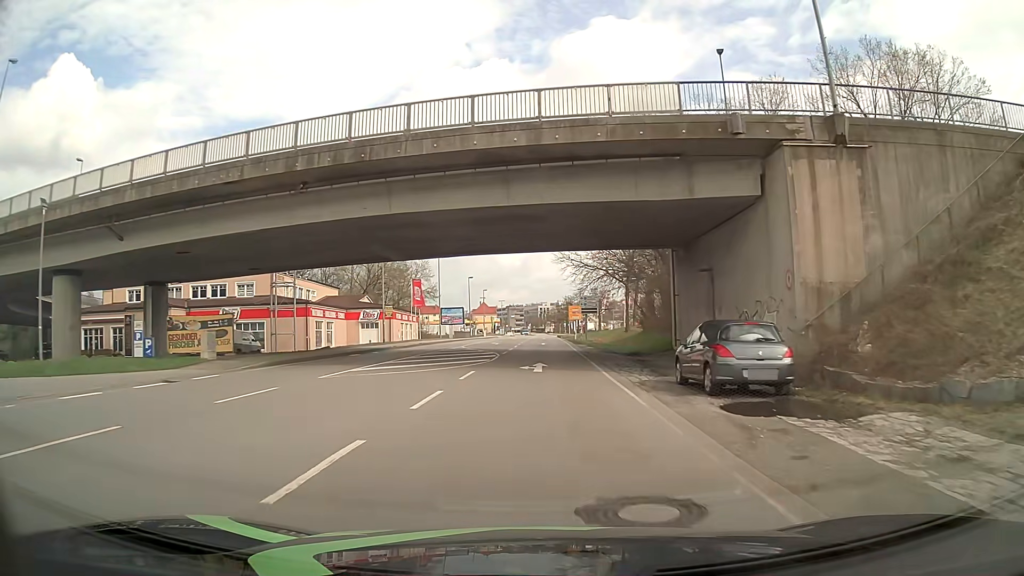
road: primary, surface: asphalt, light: Day
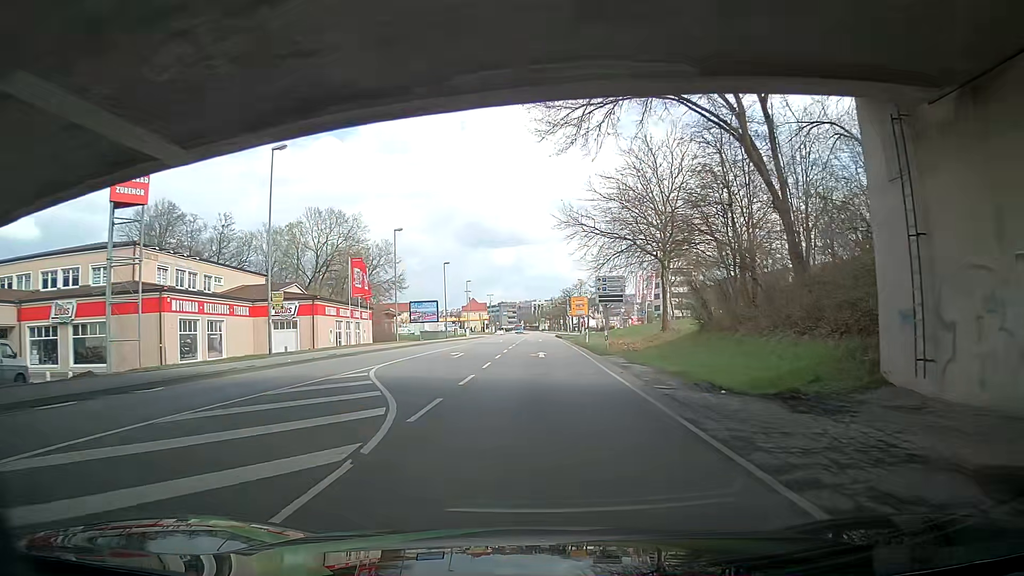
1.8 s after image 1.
(+0.3, +23.3) m; +2°
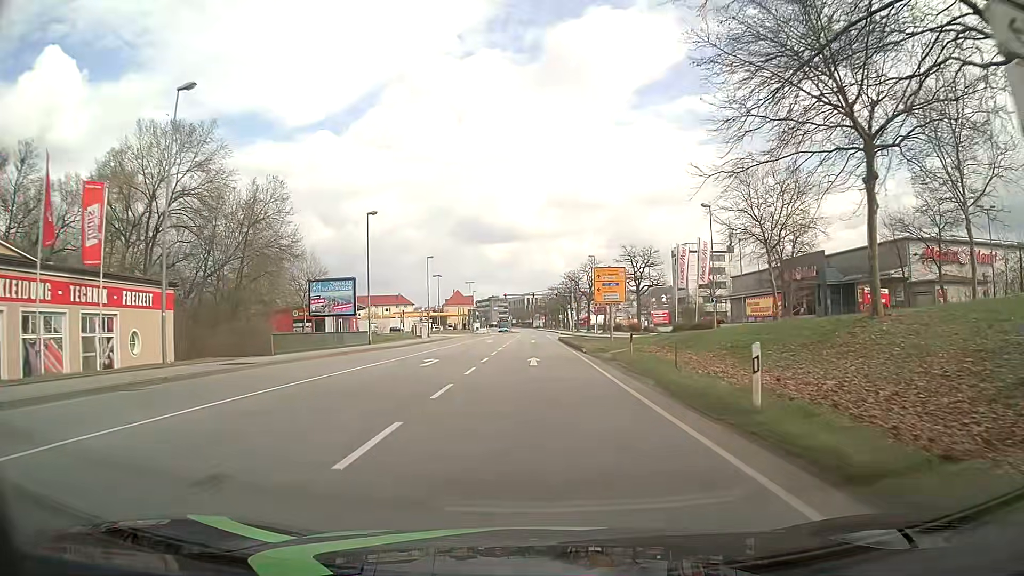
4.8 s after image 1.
(-0.8, +39.0) m; -1°
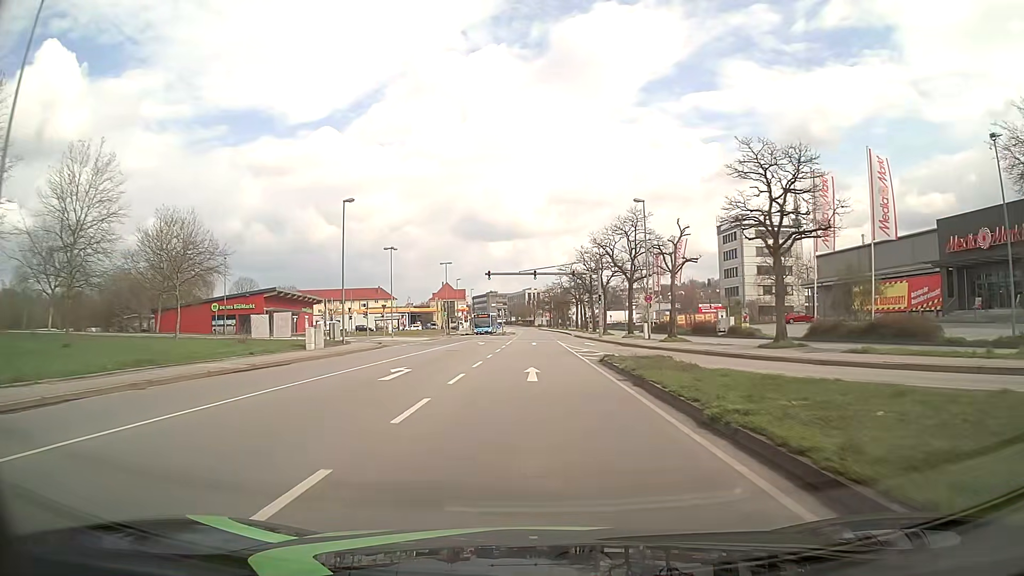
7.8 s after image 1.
(0.0, +39.2) m; -1°
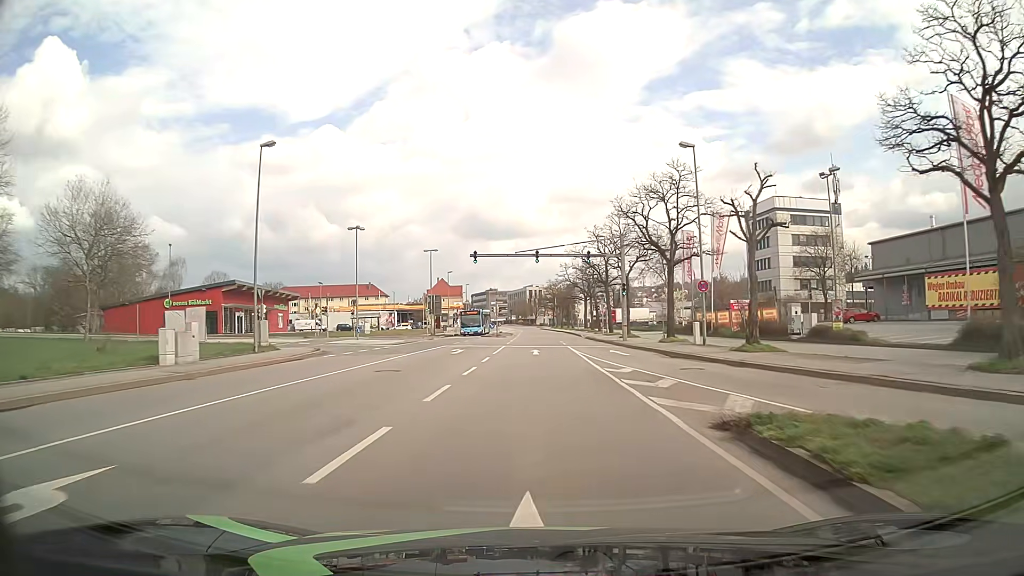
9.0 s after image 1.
(+0.1, +15.6) m; 0°
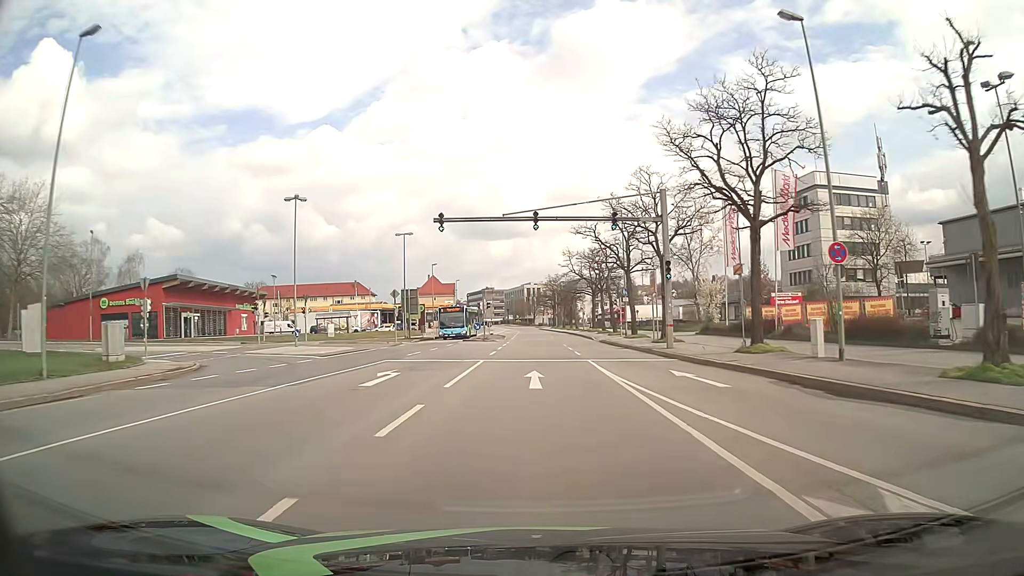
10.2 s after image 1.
(0.0, +15.6) m; 0°
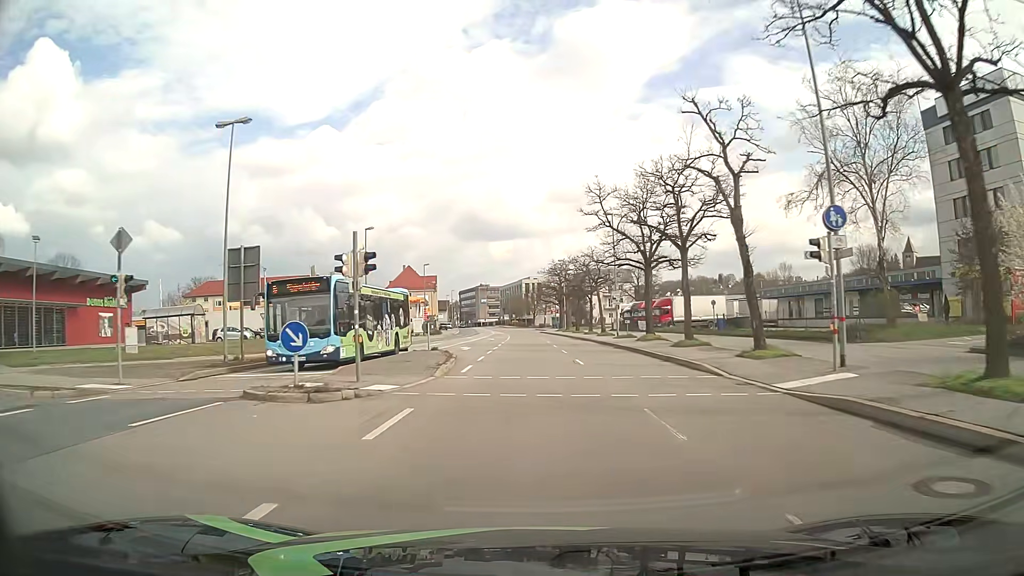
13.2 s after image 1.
(+0.3, +39.1) m; 0°
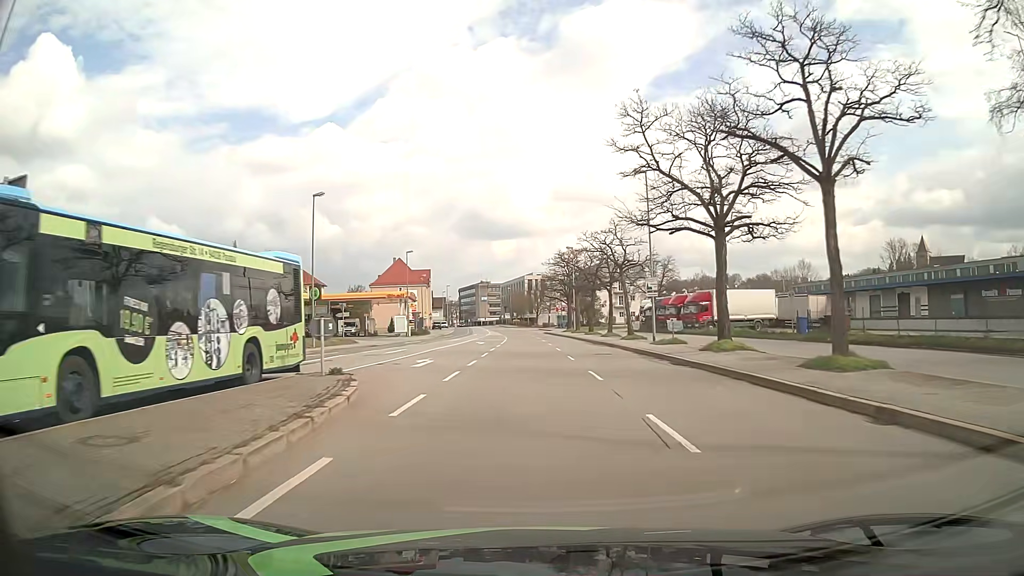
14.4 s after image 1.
(-0.1, +15.6) m; 0°
(0, +10) (0, +20) (0, +30) (0, +40) (0, +50) (0, +60) (+1, +70) (0, +80) (0, +90) (-1, +100) m
